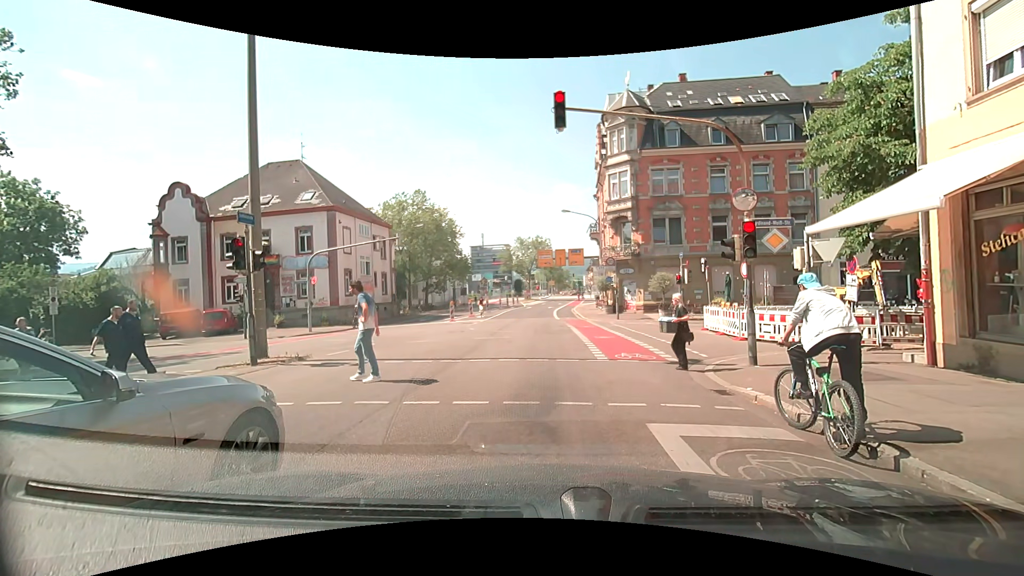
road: secondary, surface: asphalt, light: Day
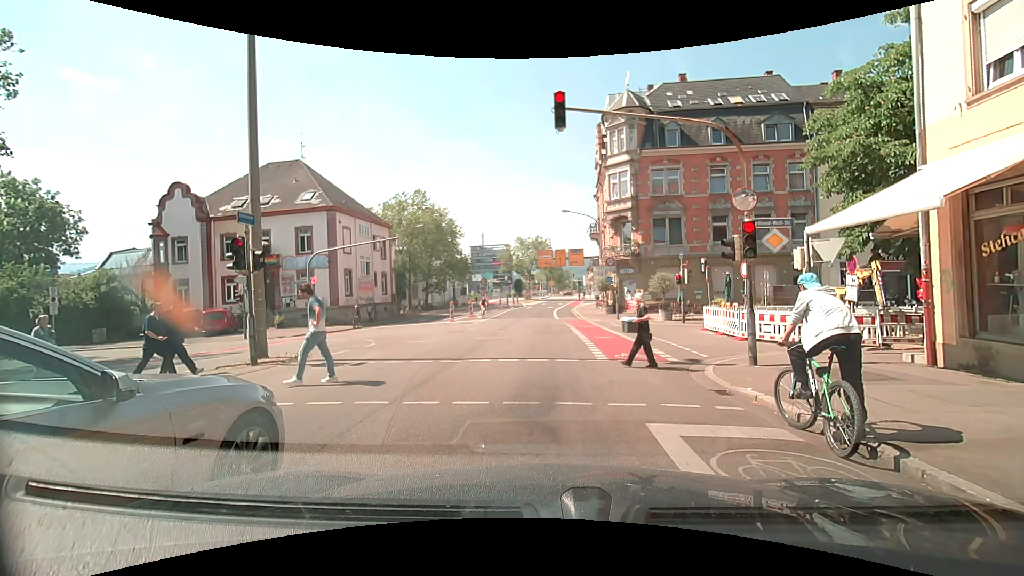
(0.0, 0.0) m; 0°
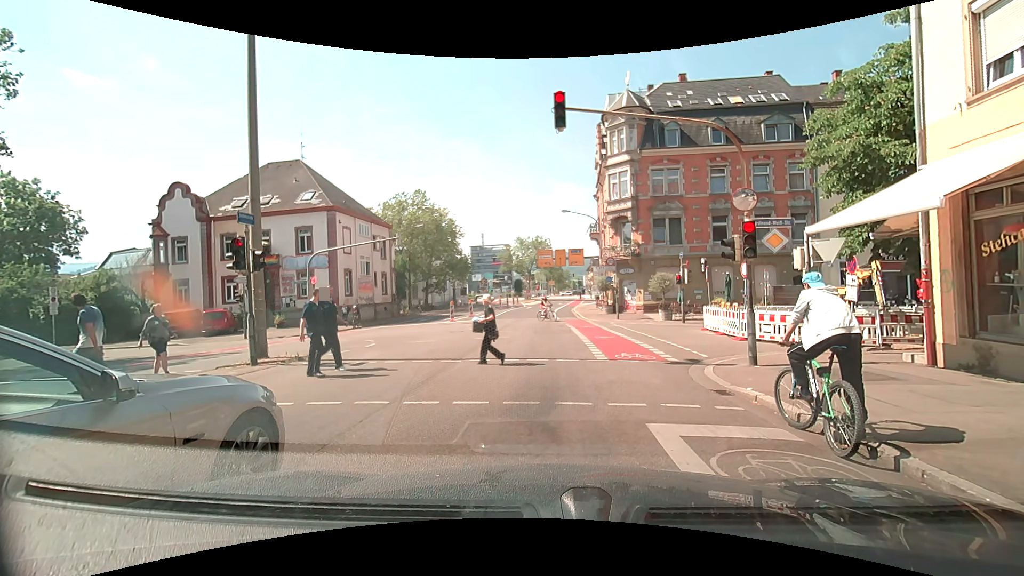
(0.0, 0.0) m; 0°
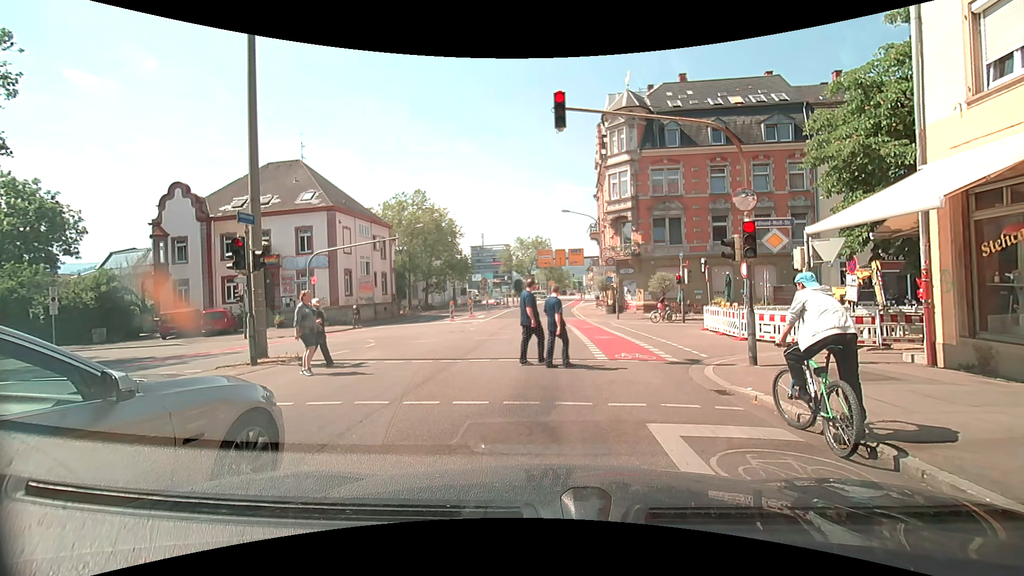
(0.0, 0.0) m; 0°
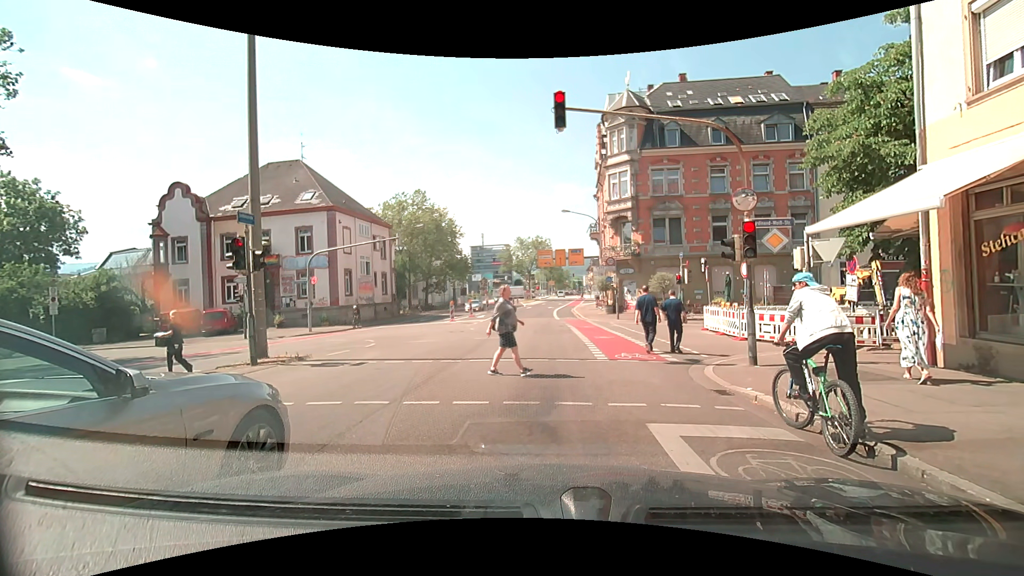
(0.0, 0.0) m; 0°
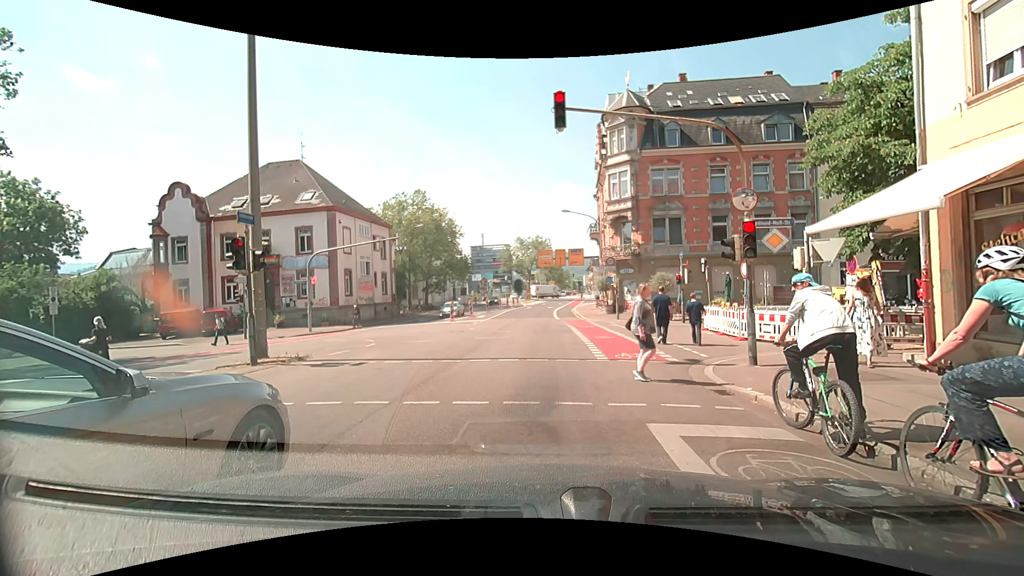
(0.0, 0.0) m; 0°
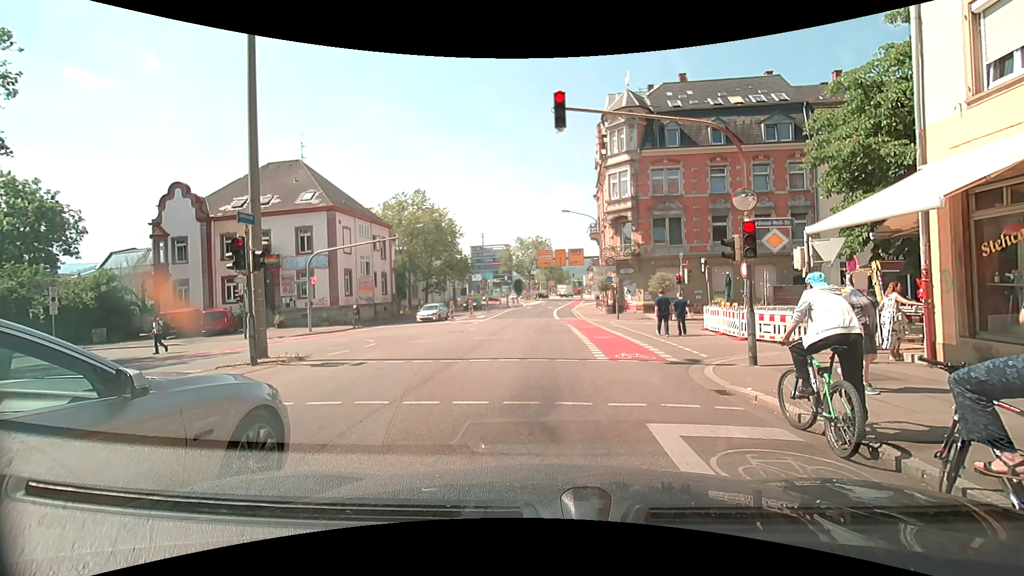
(0.0, 0.0) m; 0°
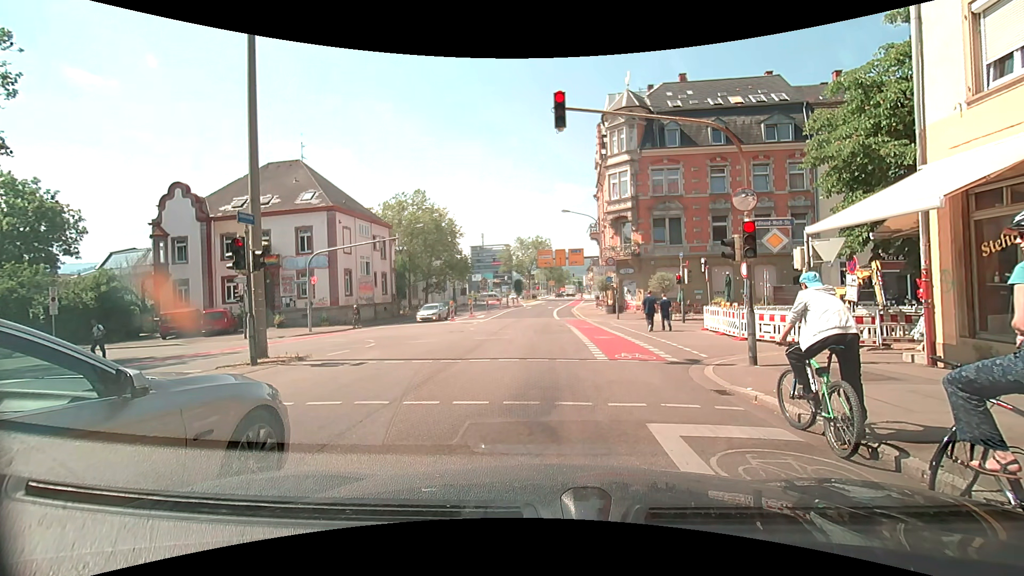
(0.0, 0.0) m; 0°
(0, +10) (0, +20) (0, +30) (0, +40) (+1, +50) (+1, +60) (+2, +70) (+4, +80) (+7, +89) (+10, +99) m
